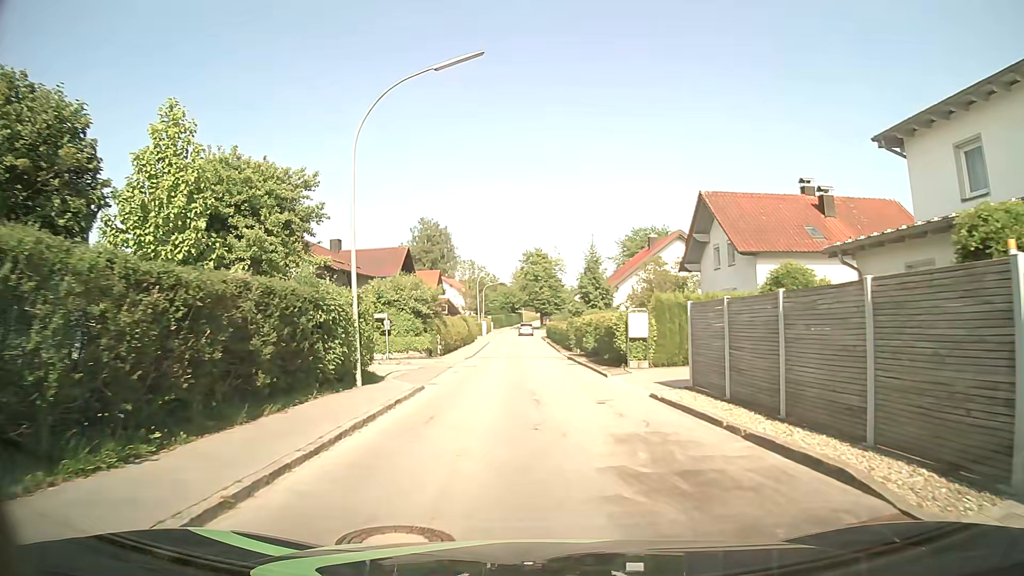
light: Day
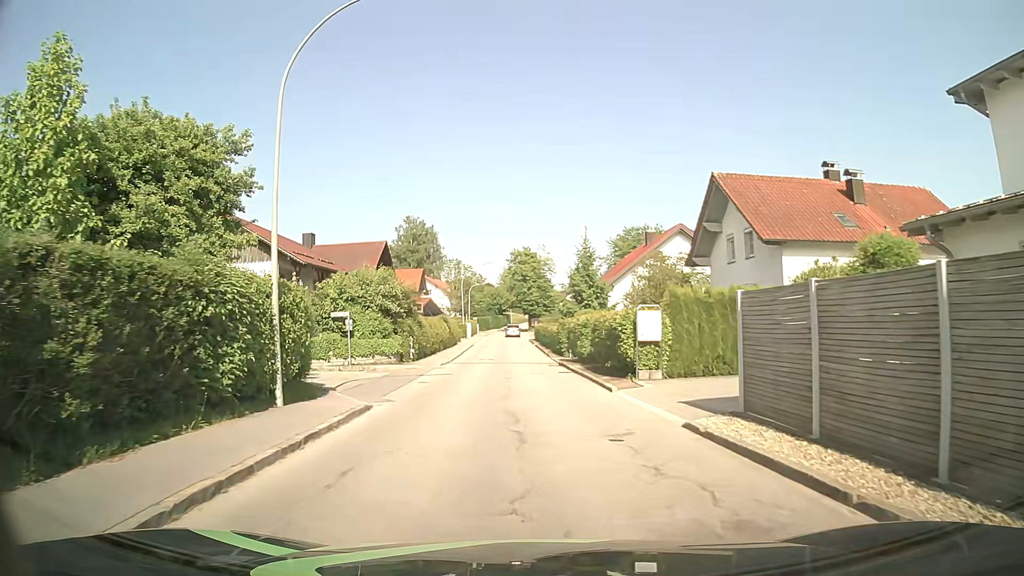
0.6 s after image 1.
(+0.1, +4.4) m; +2°
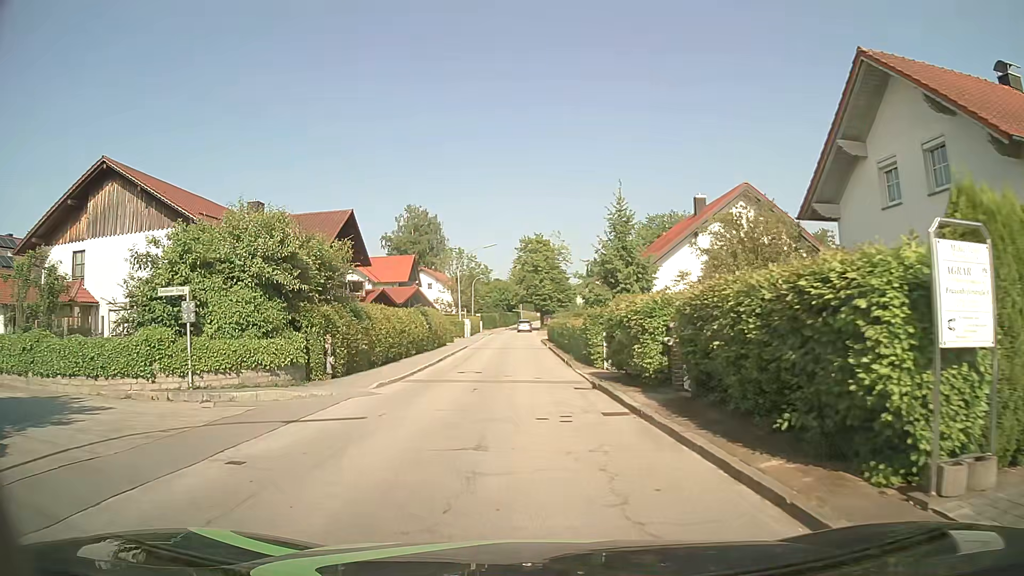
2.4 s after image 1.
(-0.1, +13.5) m; -1°
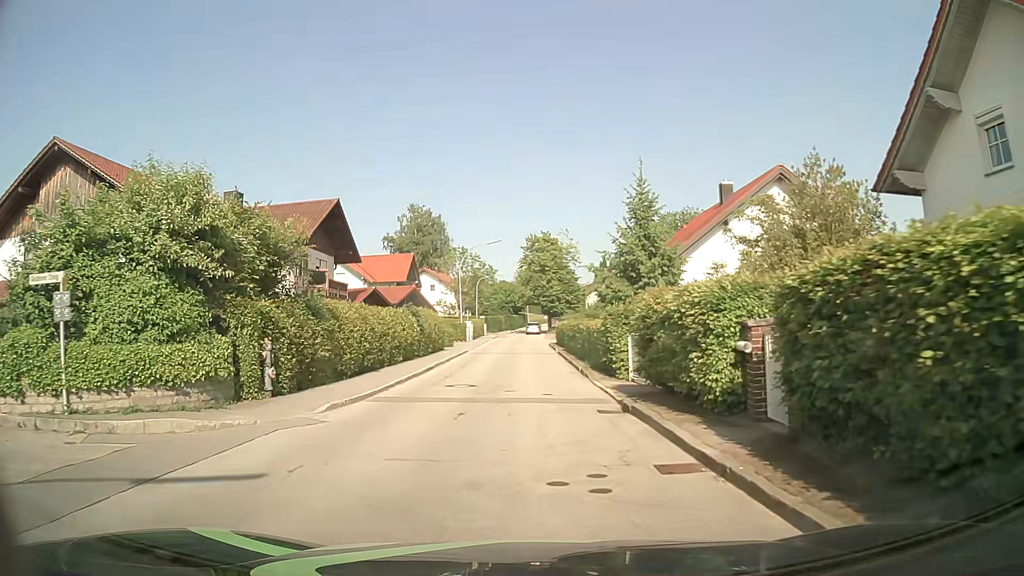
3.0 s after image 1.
(-0.1, +4.5) m; -1°
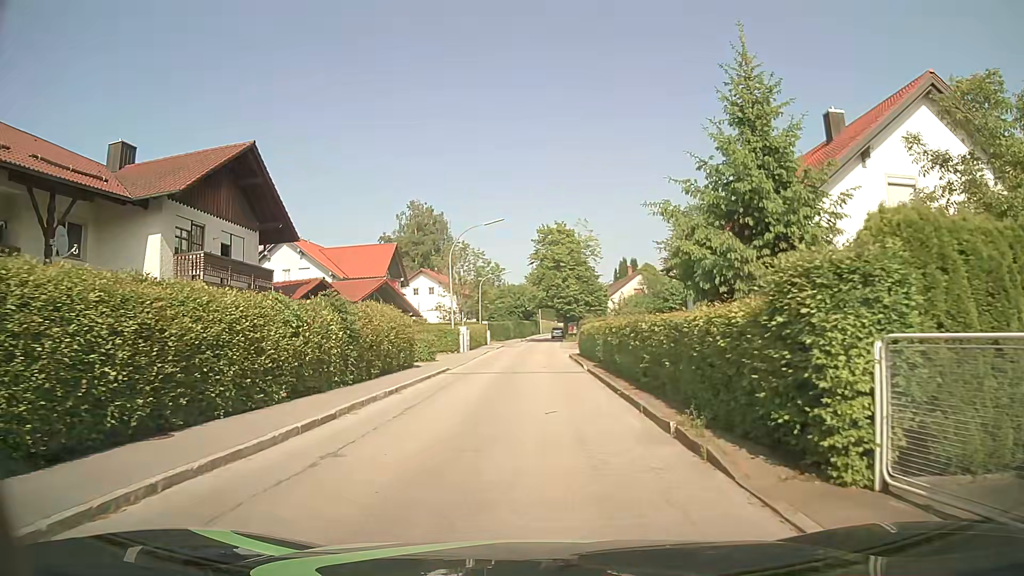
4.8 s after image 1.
(-0.2, +13.3) m; -1°
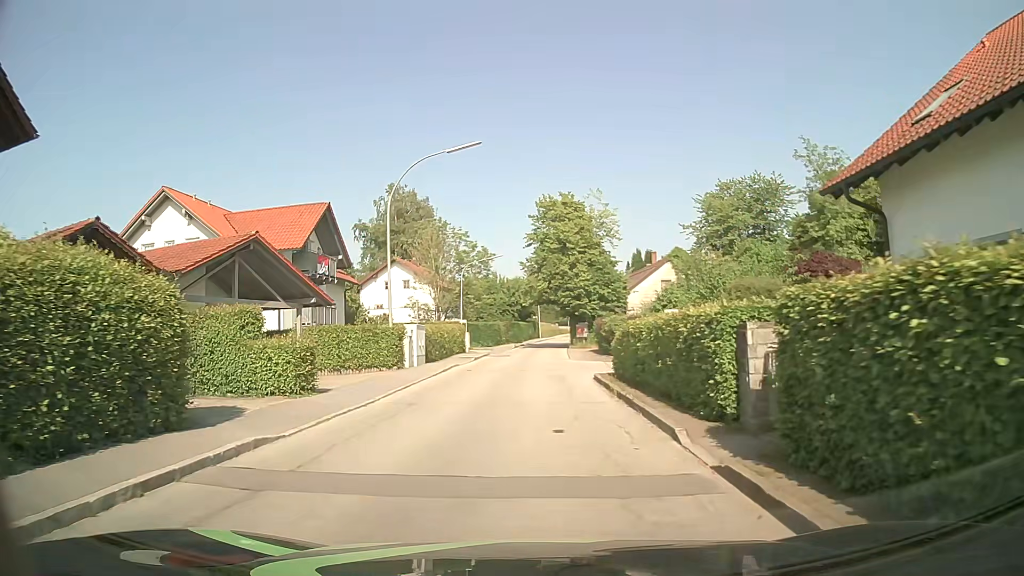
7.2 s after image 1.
(-0.1, +17.5) m; -1°
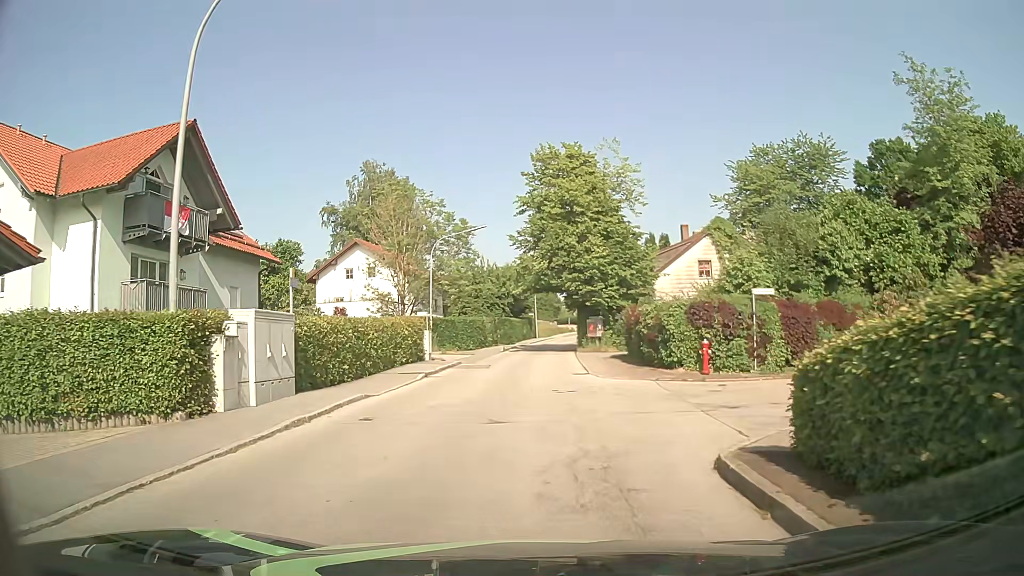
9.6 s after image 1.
(+0.3, +14.8) m; +2°
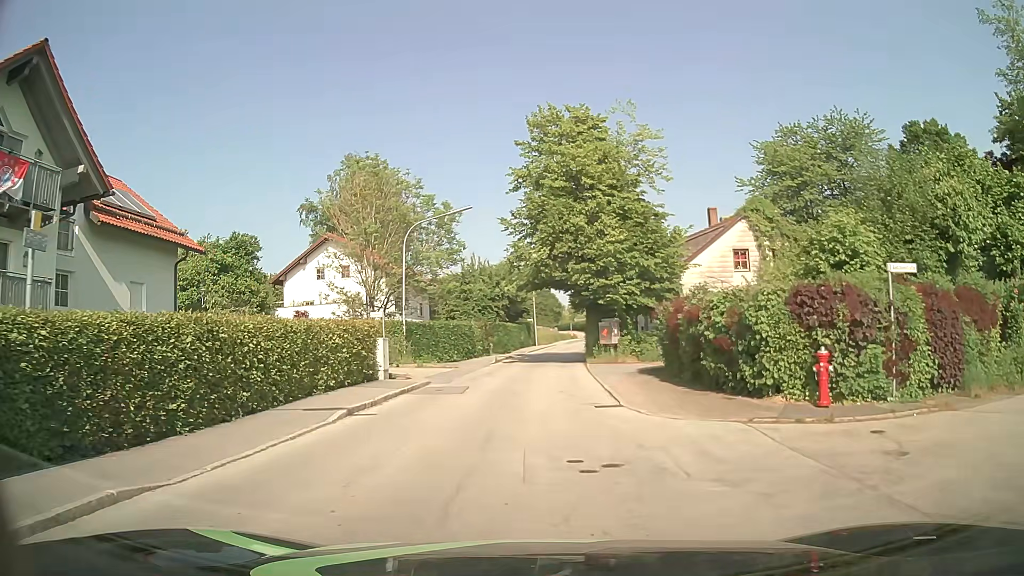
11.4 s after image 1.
(0.0, +8.5) m; -1°
